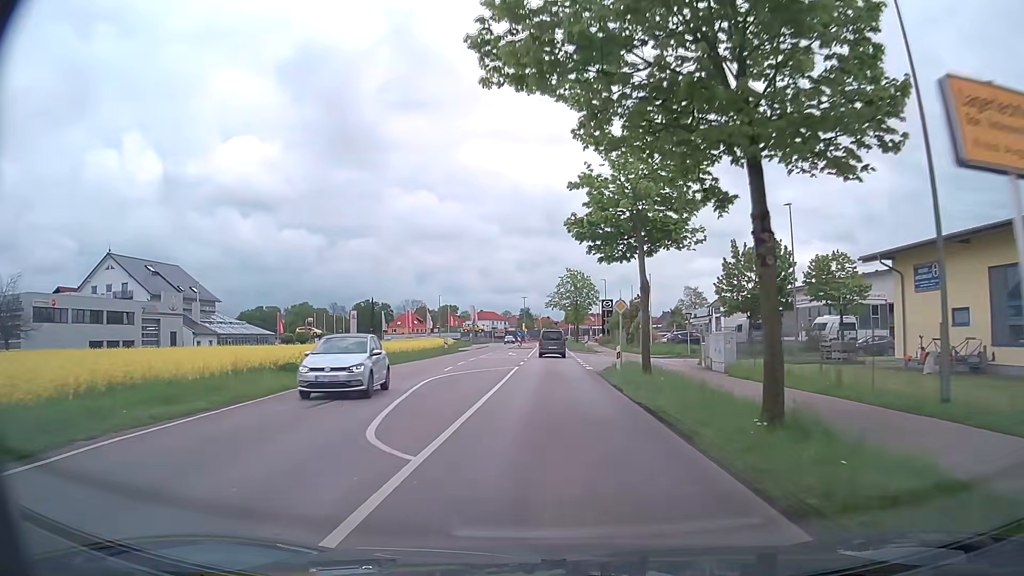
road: secondary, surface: asphalt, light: Day
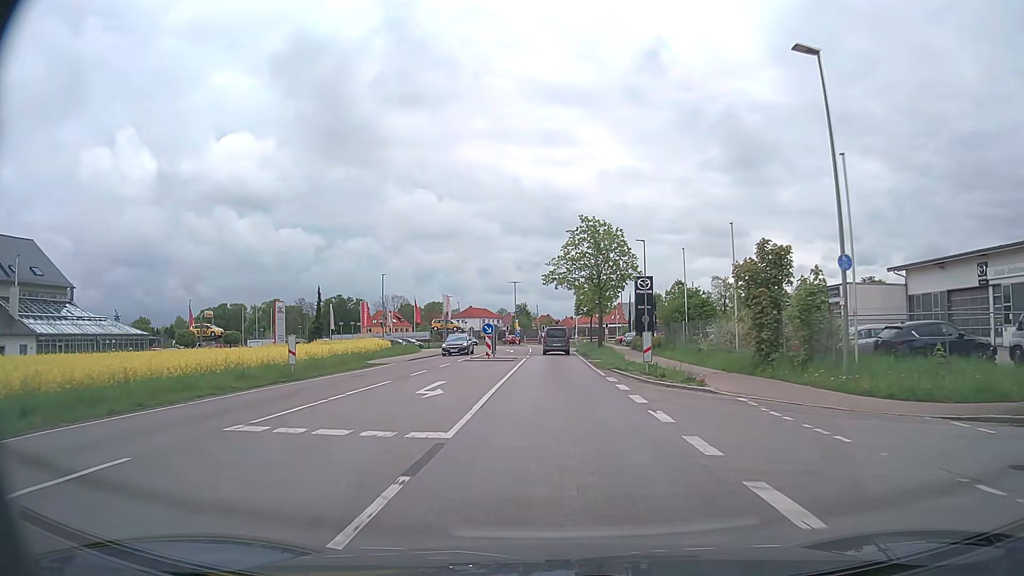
(+0.4, +36.8) m; +1°
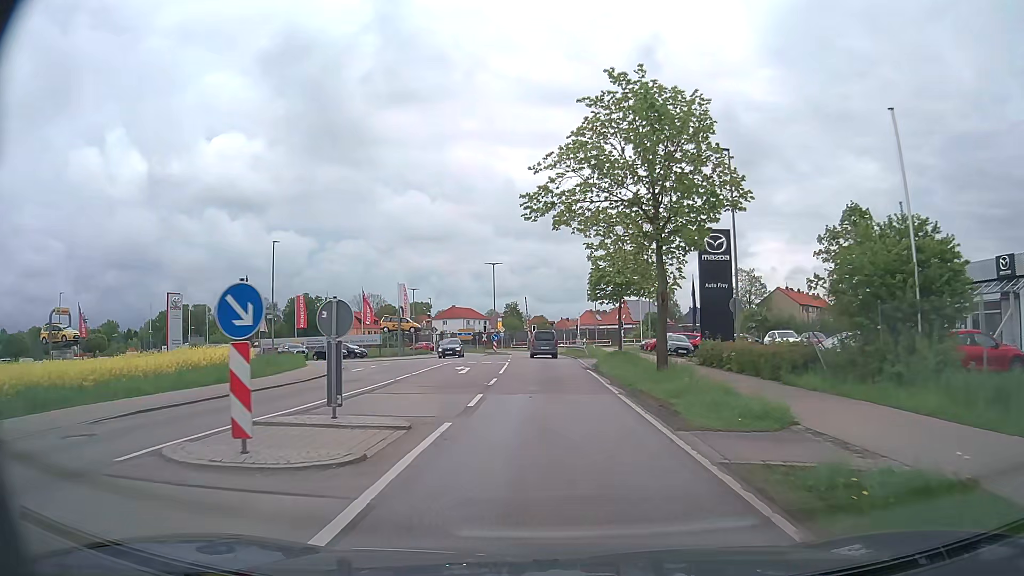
(+0.2, +27.4) m; +1°
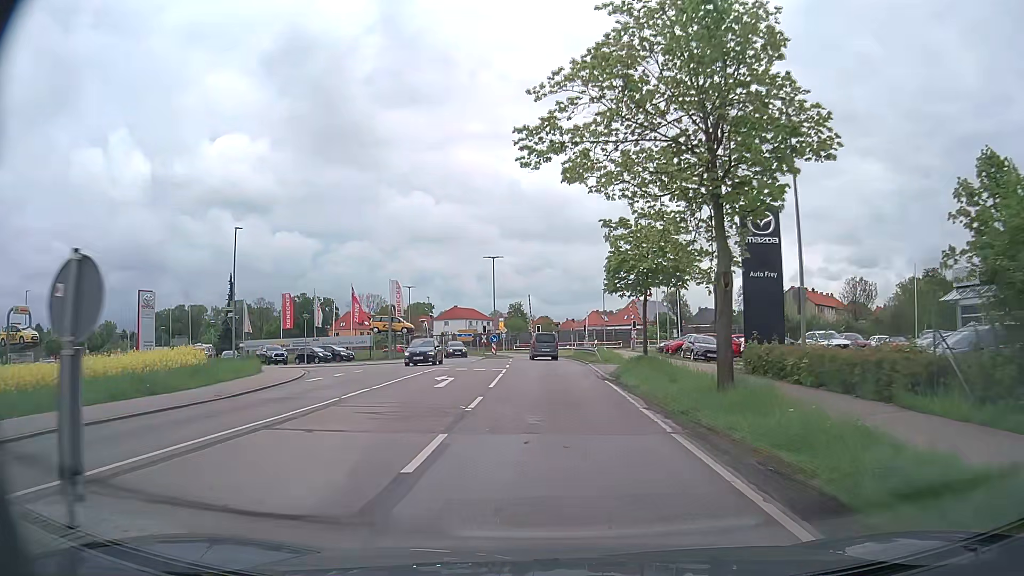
(0.0, +6.5) m; -1°
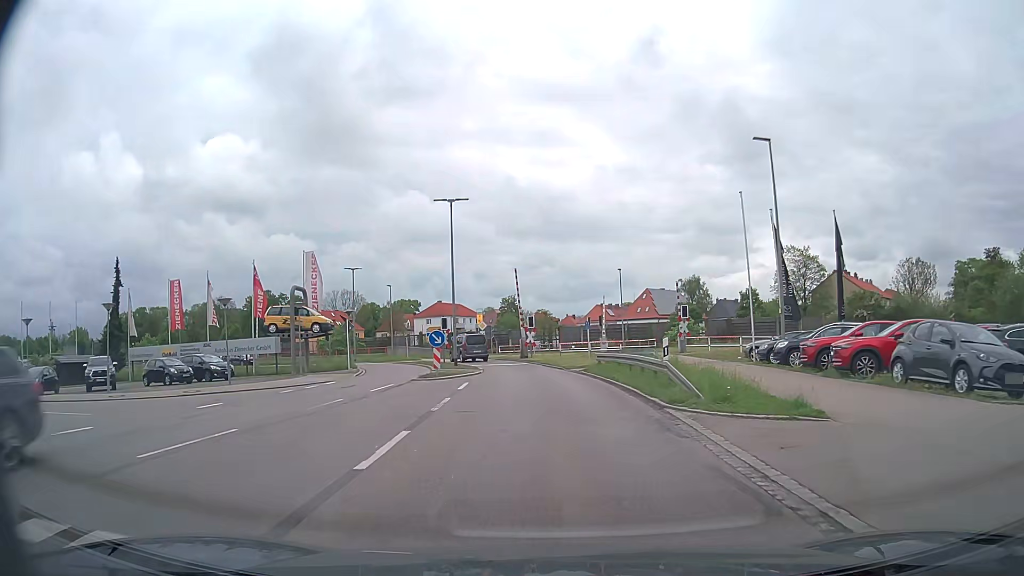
(+0.1, +25.2) m; 0°
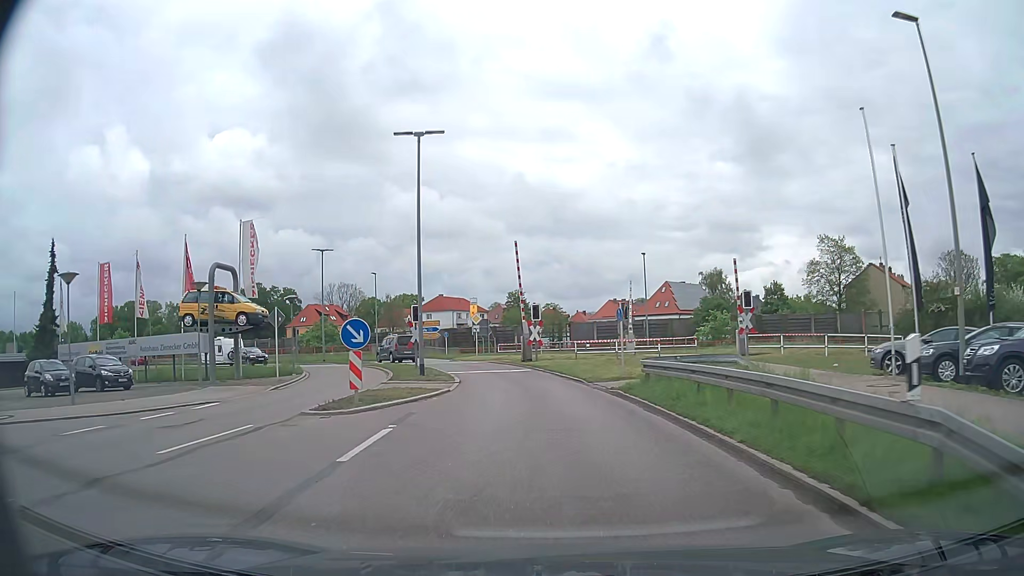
(+0.1, +11.5) m; 0°
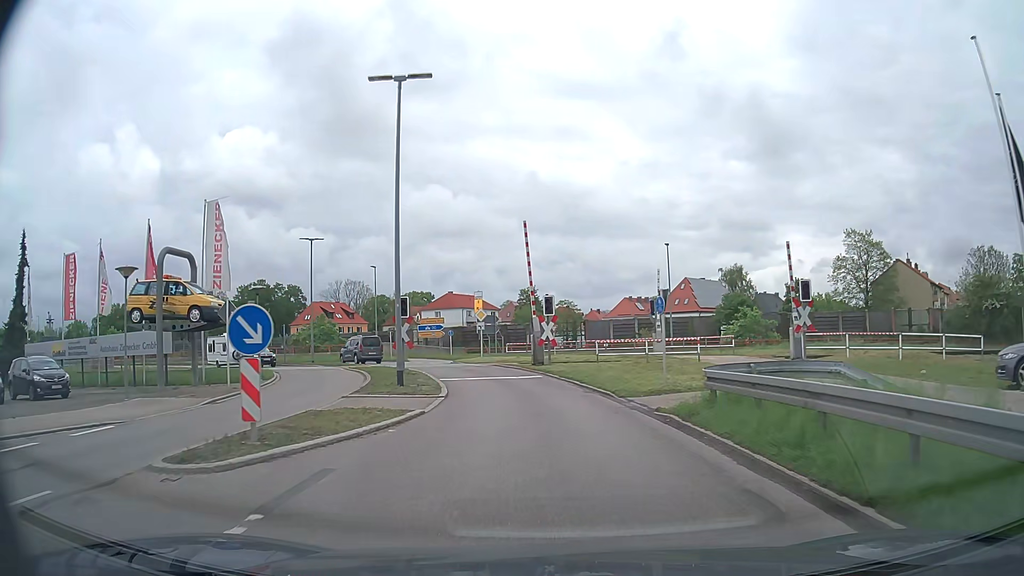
(-0.1, +5.5) m; -1°
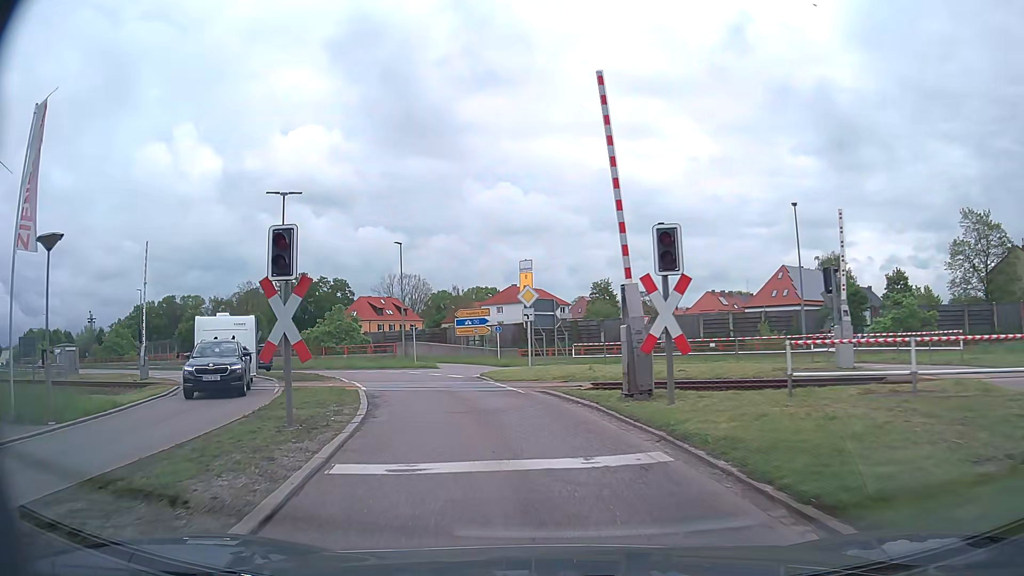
(-0.5, +16.2) m; -5°
(-1, +10) (-3, +20) (-7, +29) (-12, +37) (-19, +45) (-27, +51) (-36, +56) (-44, +61) (-53, +65) (-62, +70) m
